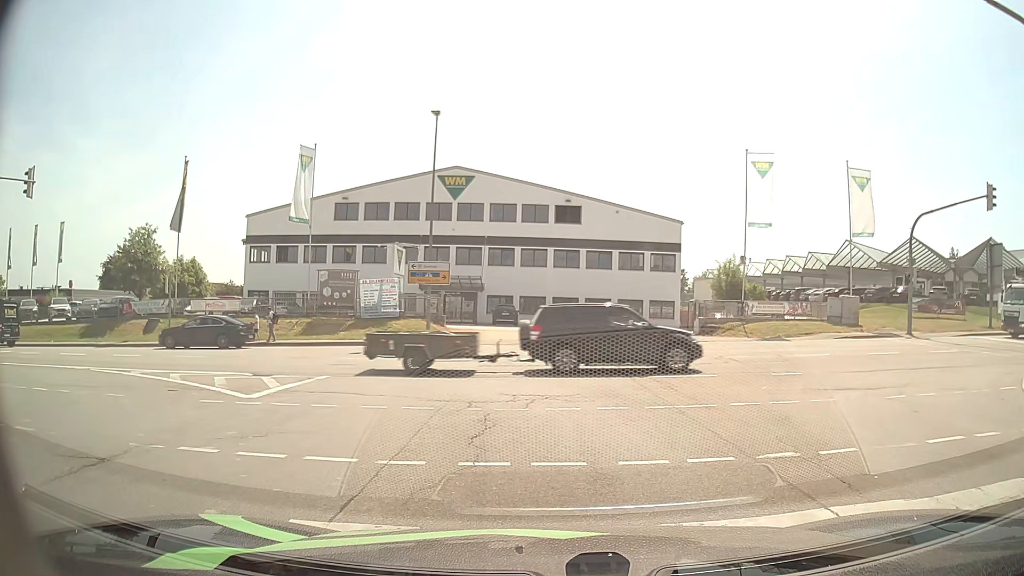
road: secondary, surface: asphalt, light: Day
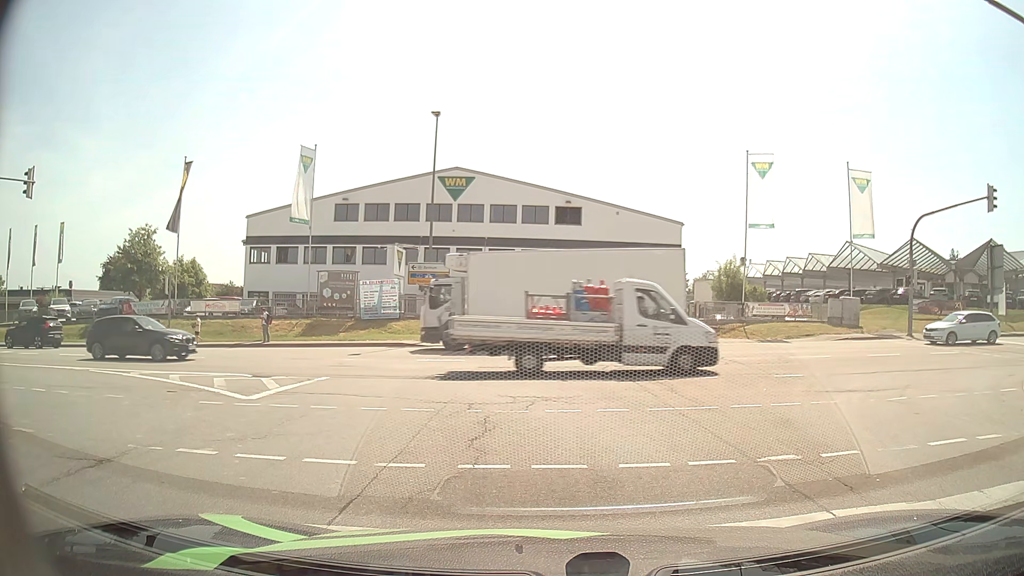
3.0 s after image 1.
(0.0, +0.1) m; 0°
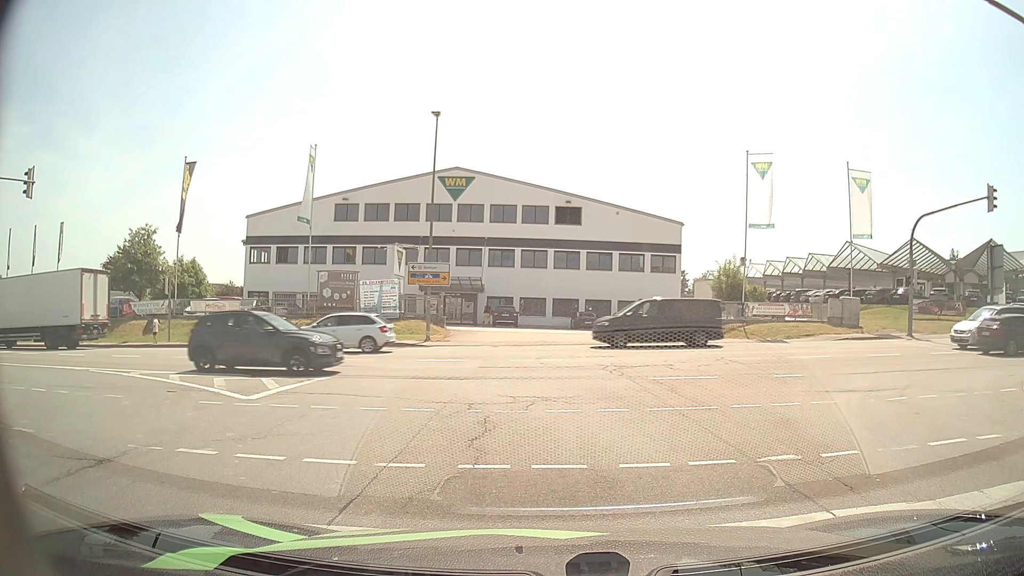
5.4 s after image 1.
(0.0, 0.0) m; 0°
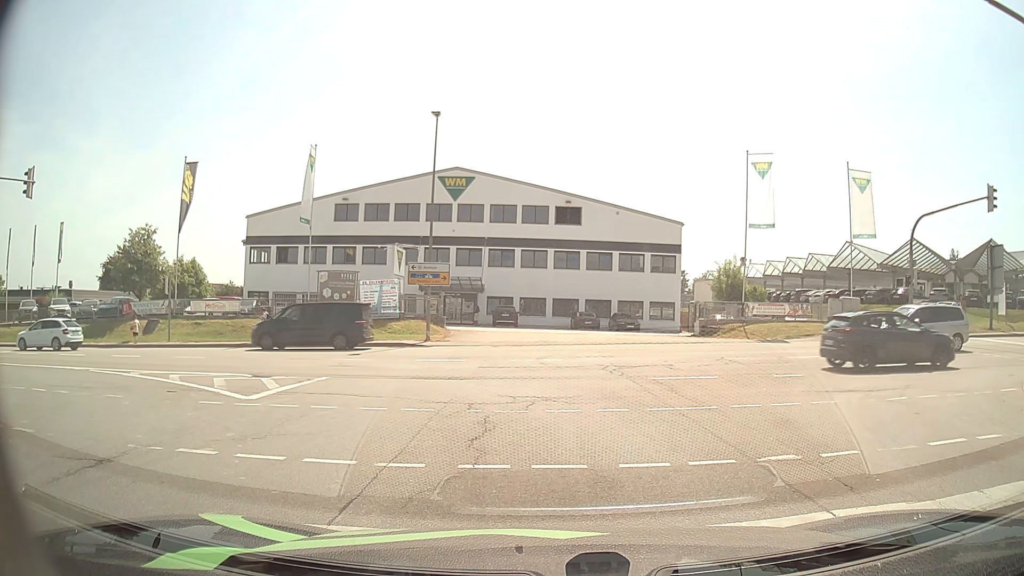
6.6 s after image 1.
(0.0, 0.0) m; 0°
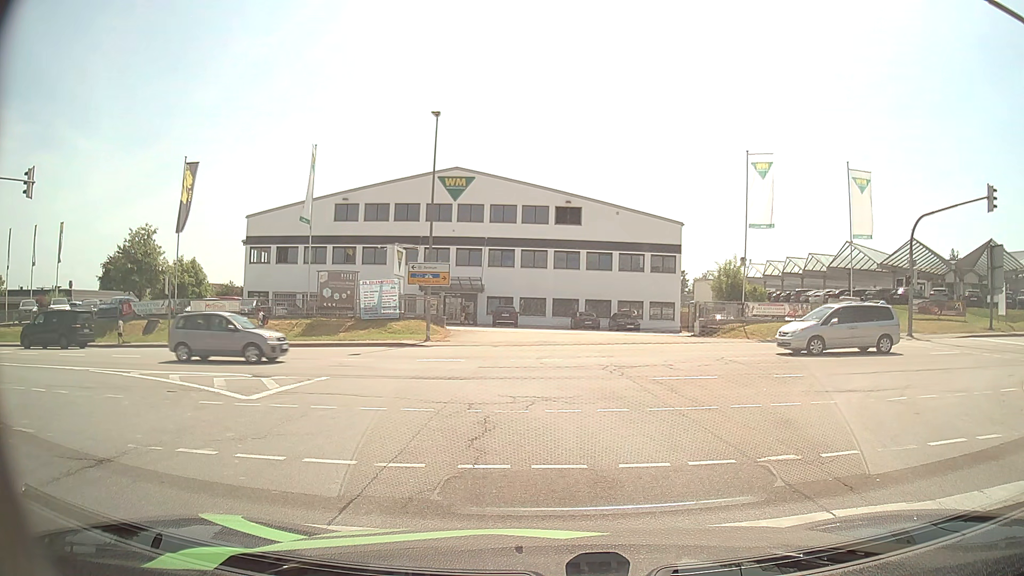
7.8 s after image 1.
(0.0, 0.0) m; 0°
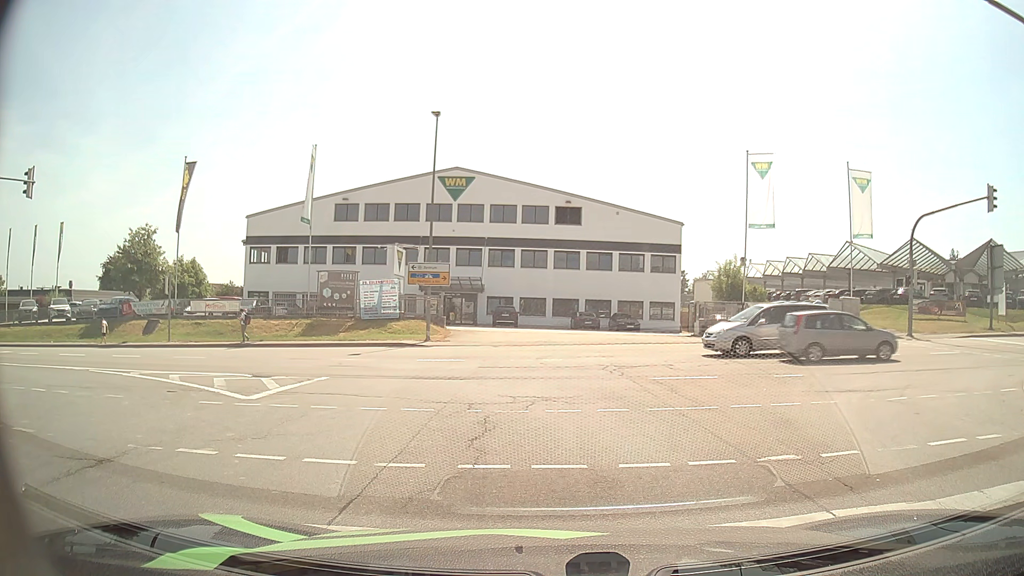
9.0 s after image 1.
(0.0, 0.0) m; 0°
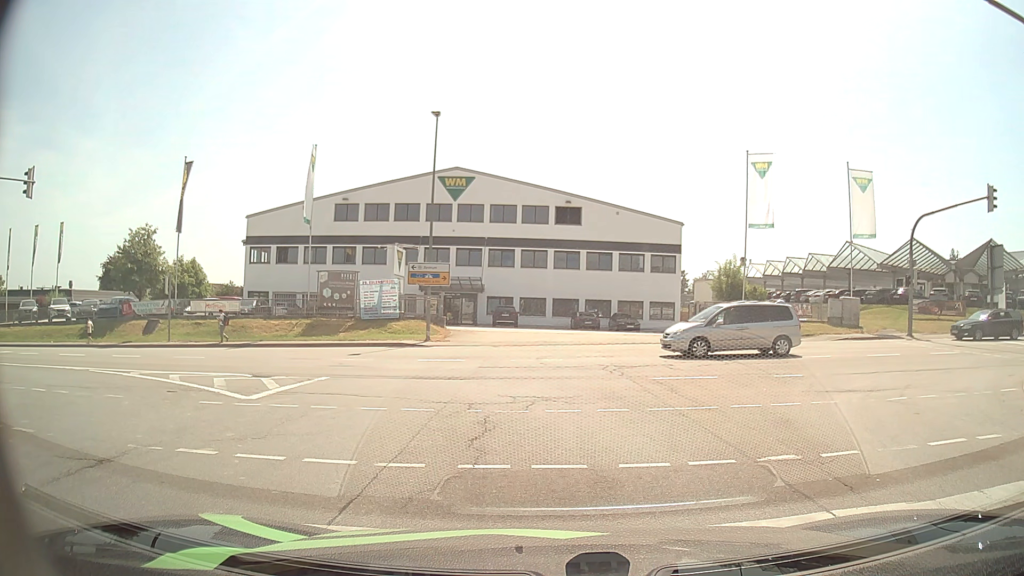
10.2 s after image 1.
(0.0, 0.0) m; 0°
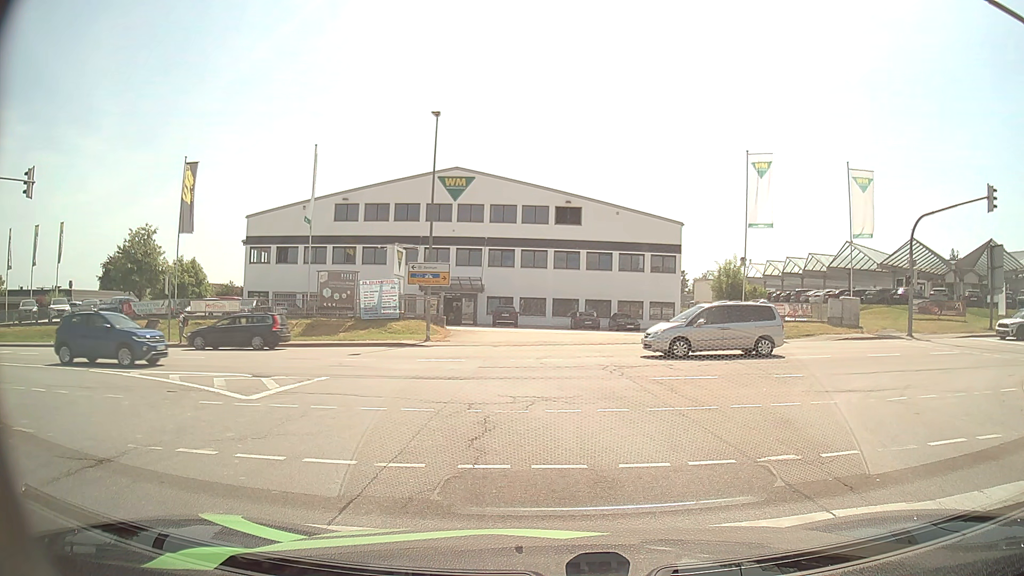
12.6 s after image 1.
(0.0, 0.0) m; 0°
(-1, +10) (-4, +19) (-12, +25) (-22, +28) (-32, +29) (-42, +29) (-52, +28) (-62, +28) (-72, +28) (-82, +28) m
